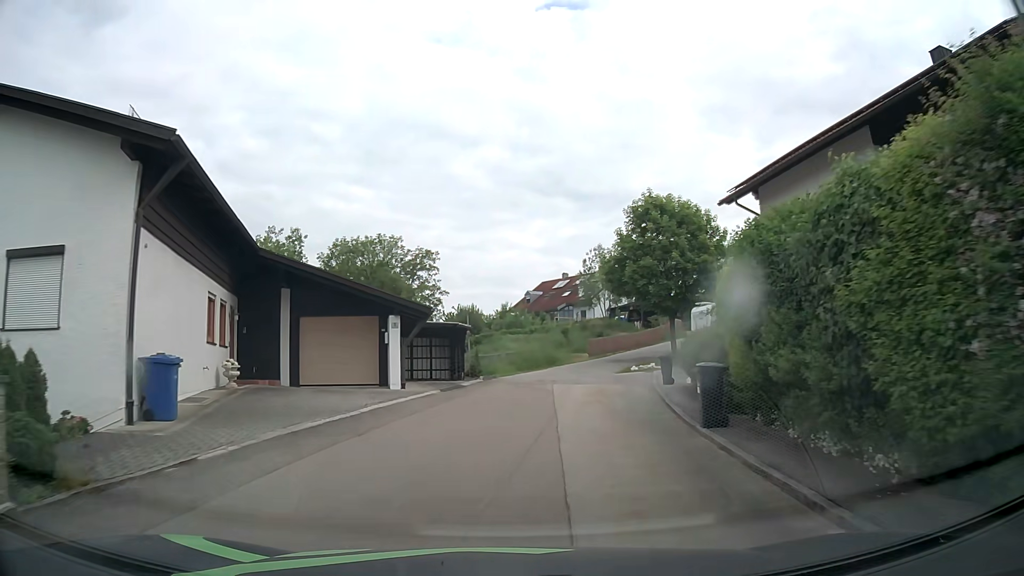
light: Day
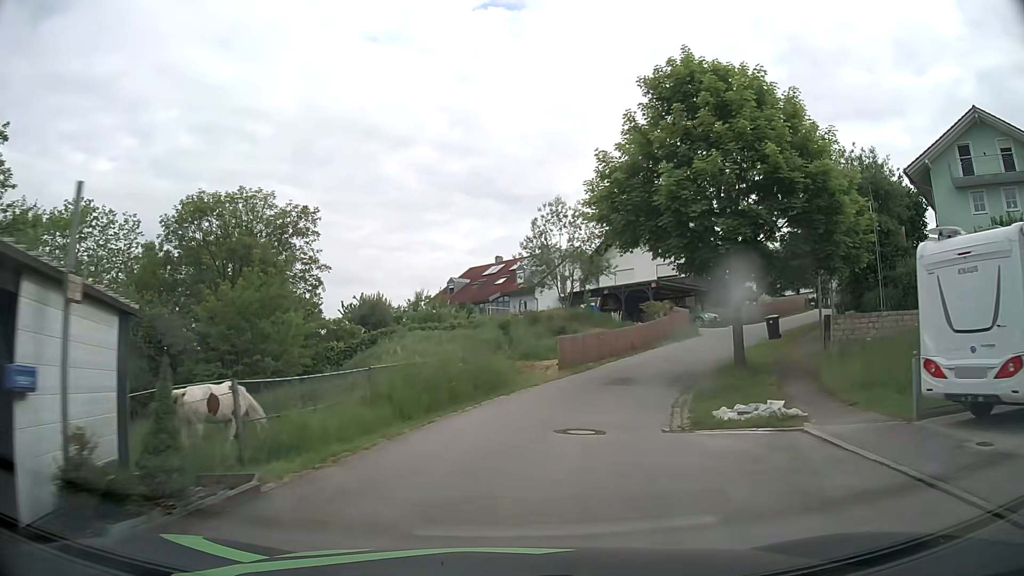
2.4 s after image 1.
(+0.9, +20.8) m; +6°
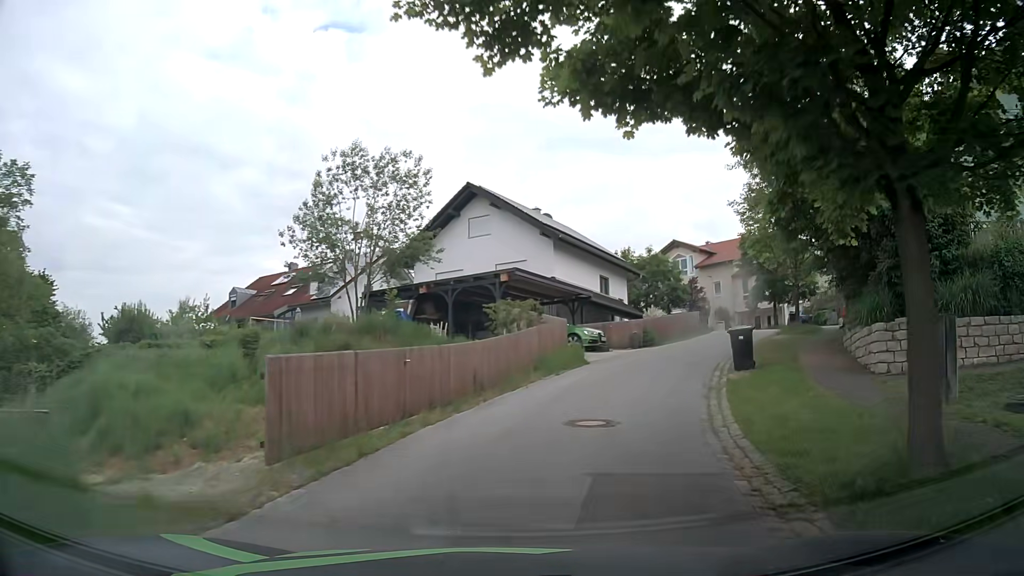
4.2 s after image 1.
(+1.8, +15.2) m; +15°
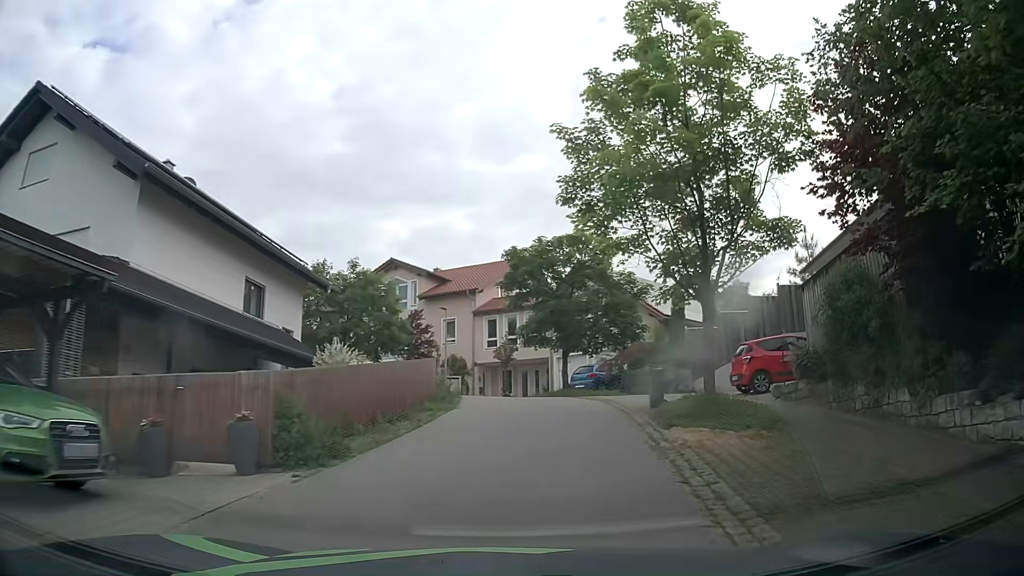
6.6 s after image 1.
(+4.3, +19.3) m; +24°
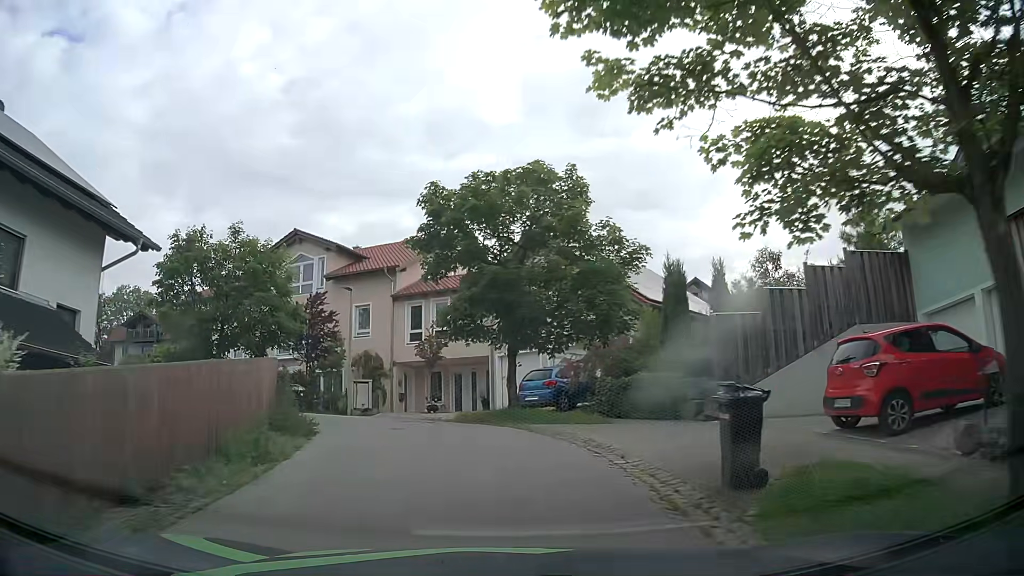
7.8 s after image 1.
(+0.8, +9.6) m; +5°
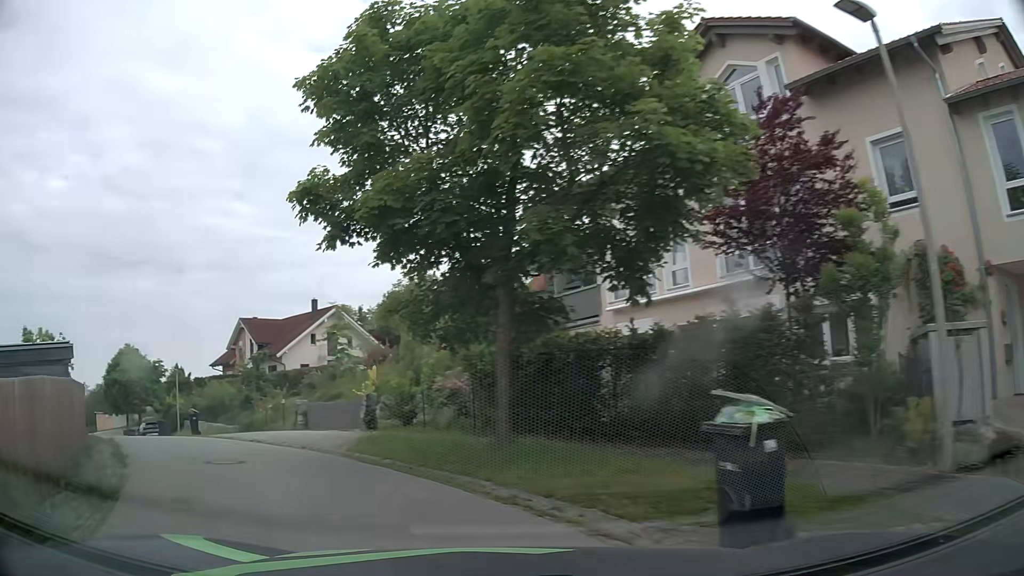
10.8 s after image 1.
(-4.3, +19.7) m; -40°
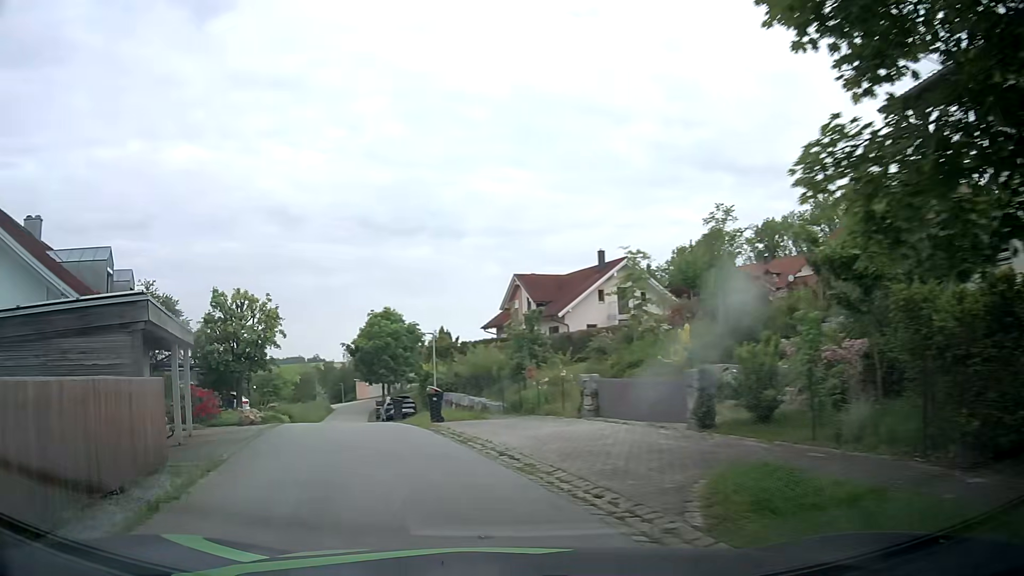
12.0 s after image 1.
(-1.8, +7.7) m; -24°
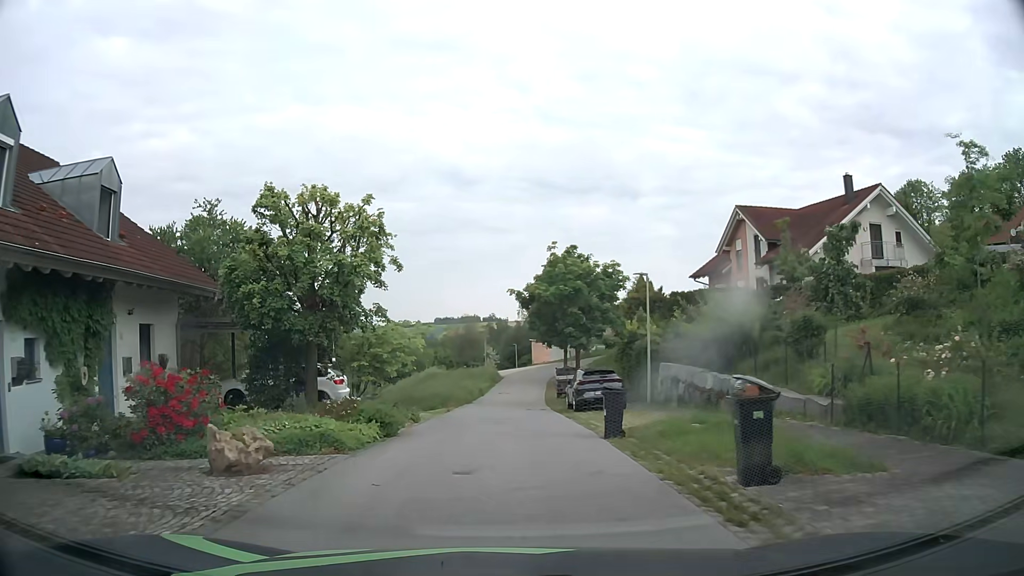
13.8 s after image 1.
(-2.7, +13.6) m; -16°
